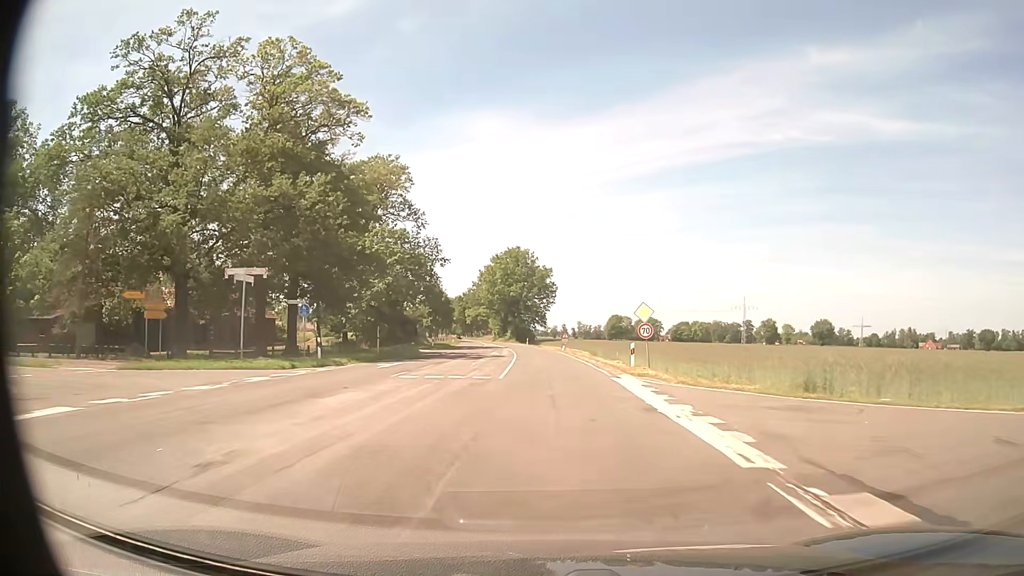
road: secondary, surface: asphalt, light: Day
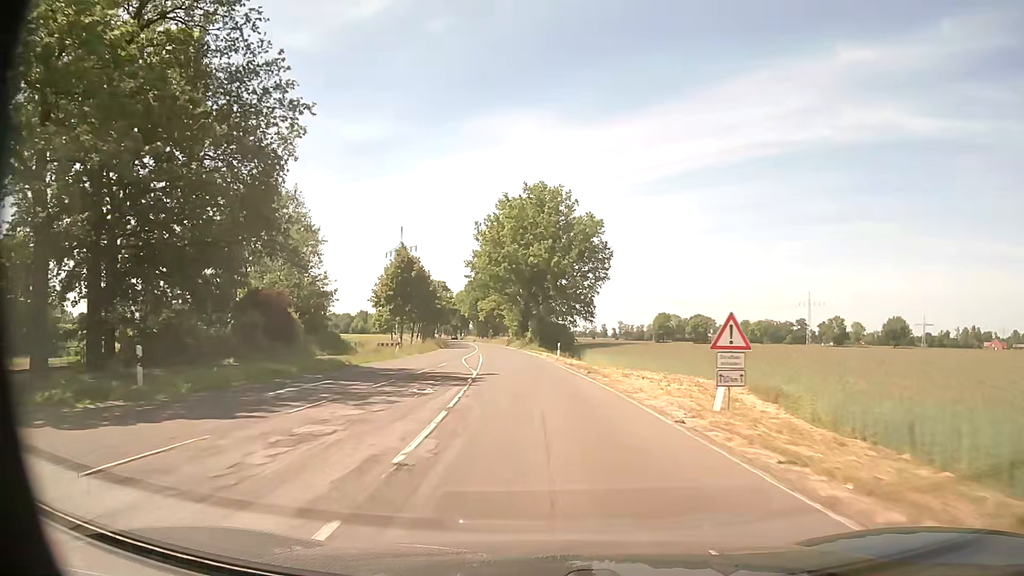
(-0.8, +52.3) m; -3°
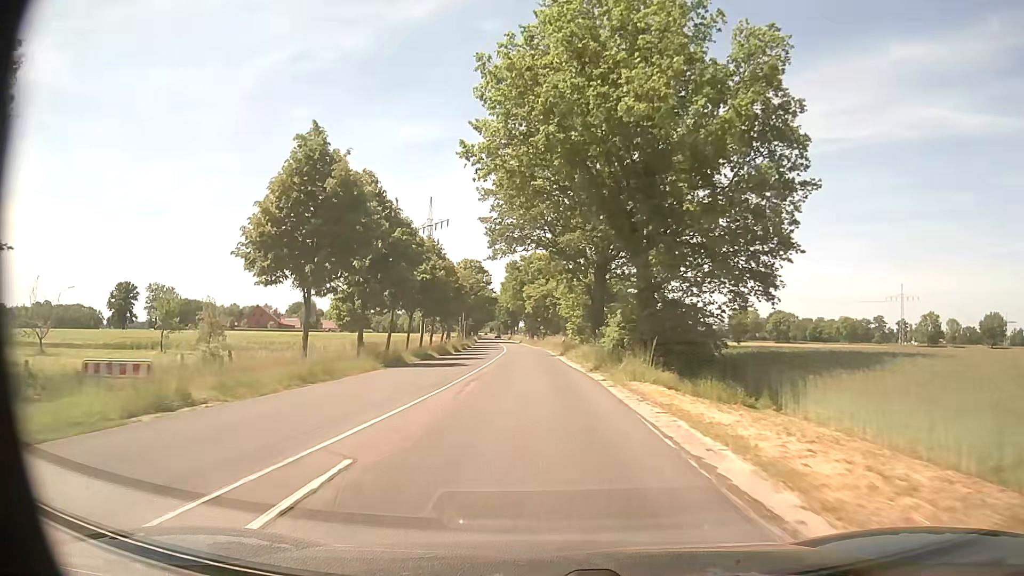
(-1.9, +42.4) m; -5°
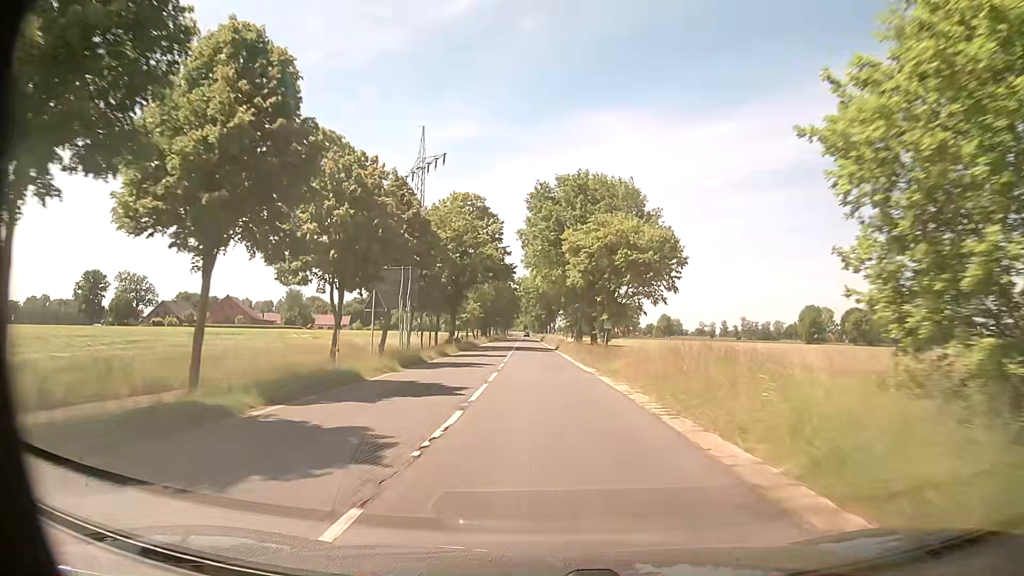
(-1.8, +53.6) m; -3°
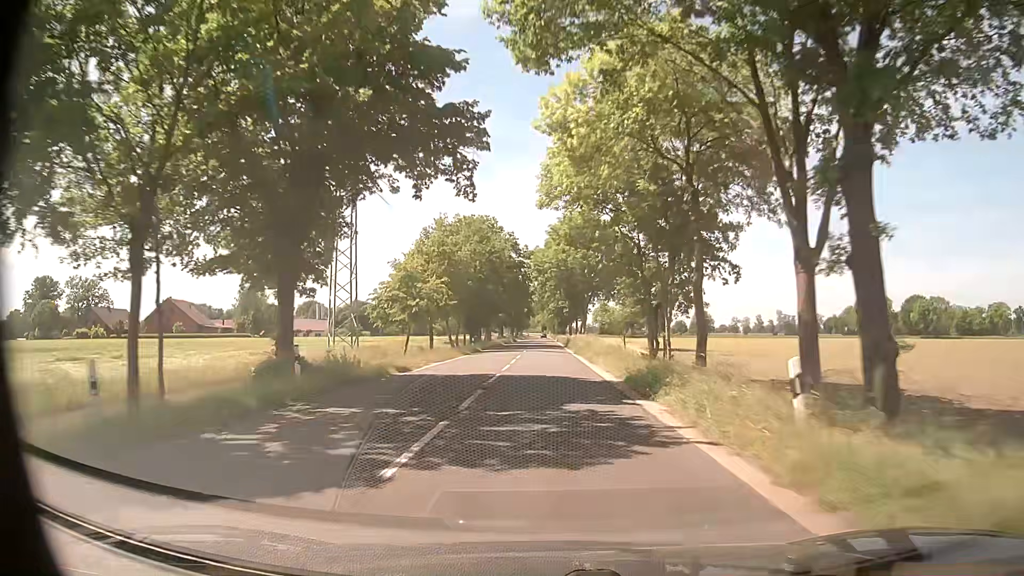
(-1.0, +43.0) m; -2°
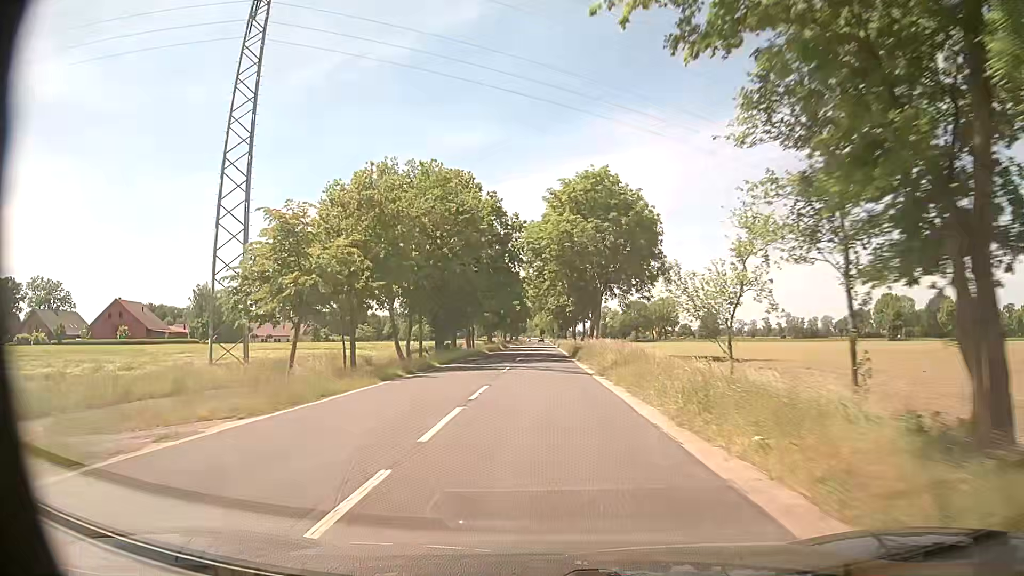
(+0.1, +21.5) m; 0°
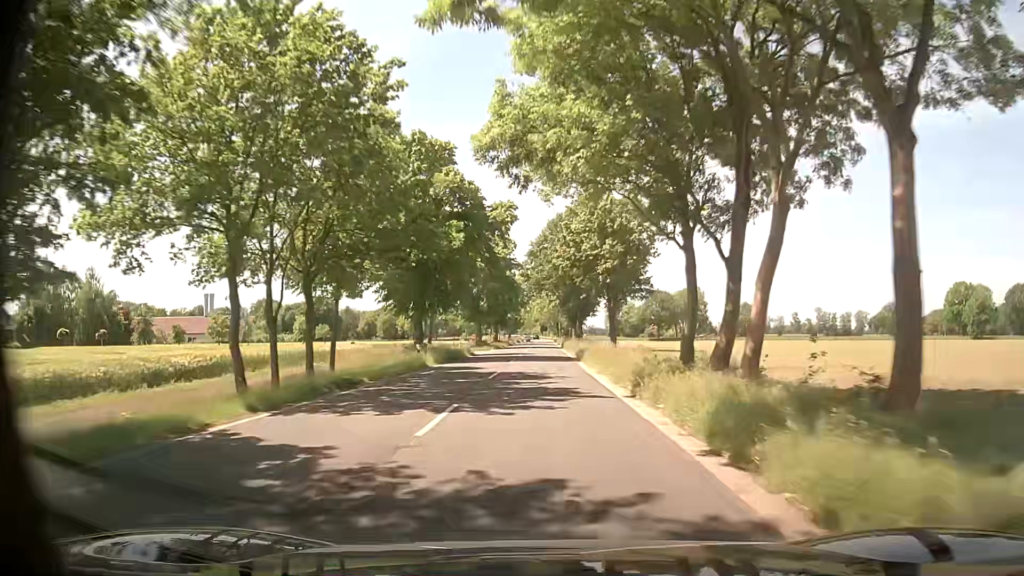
(+0.2, +53.7) m; 0°
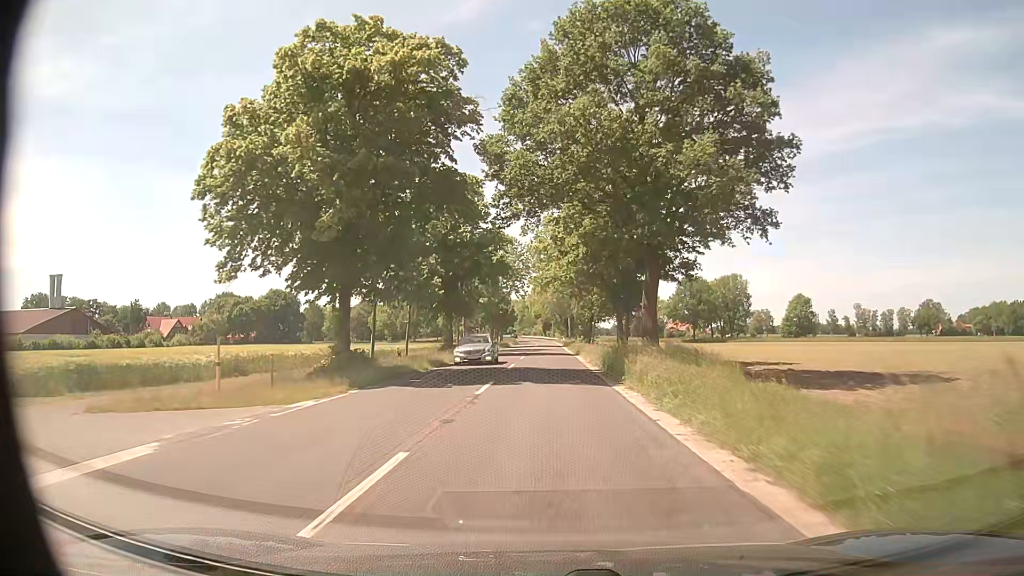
(-0.4, +53.7) m; 0°
(0, +10) (0, +20) (0, +30) (0, +40) (0, +50) (0, +60) (0, +70) (0, +80) (0, +90) (0, +100) m
